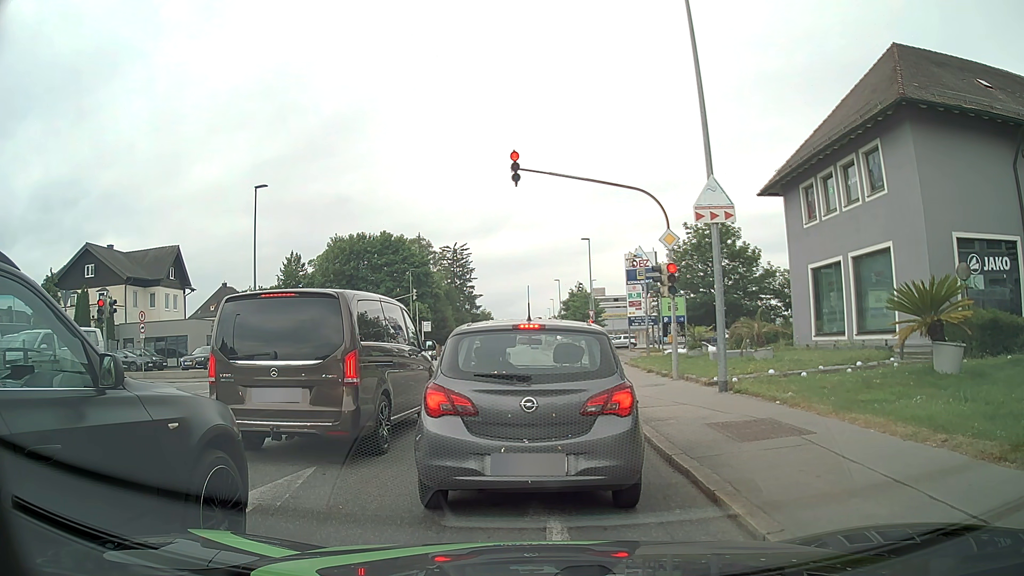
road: tertiary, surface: asphalt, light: Day
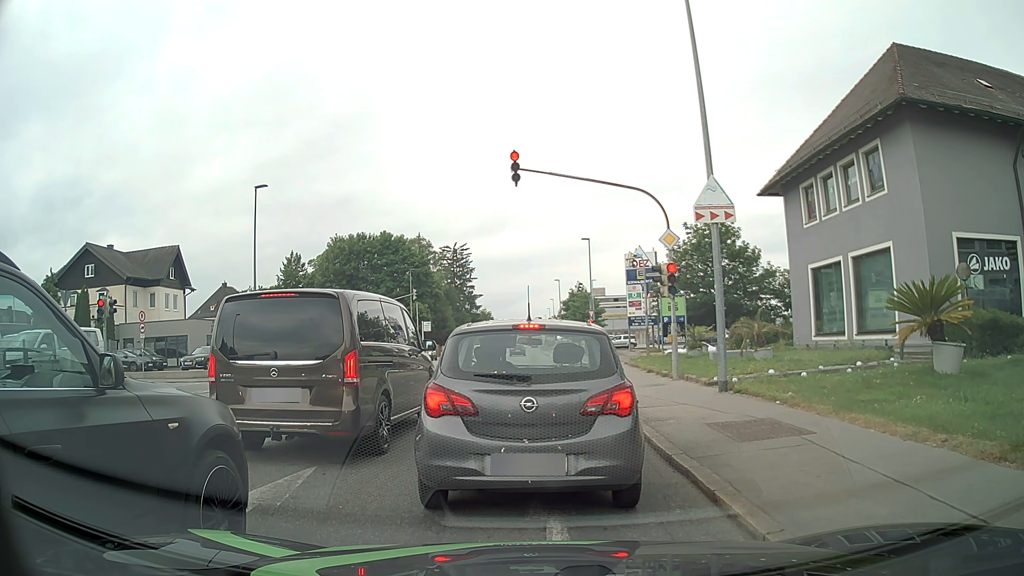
(0.0, 0.0) m; 0°
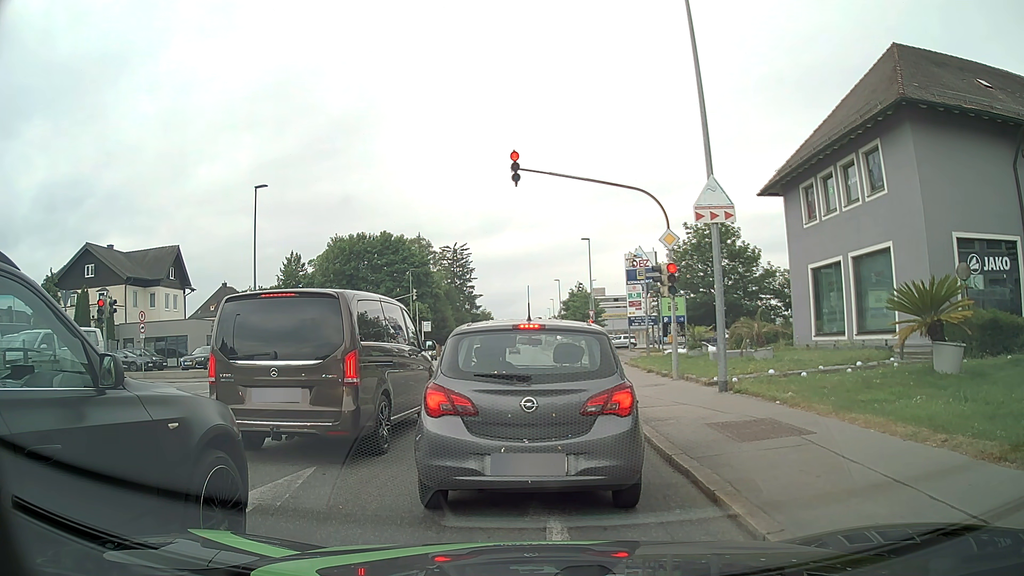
(0.0, 0.0) m; 0°
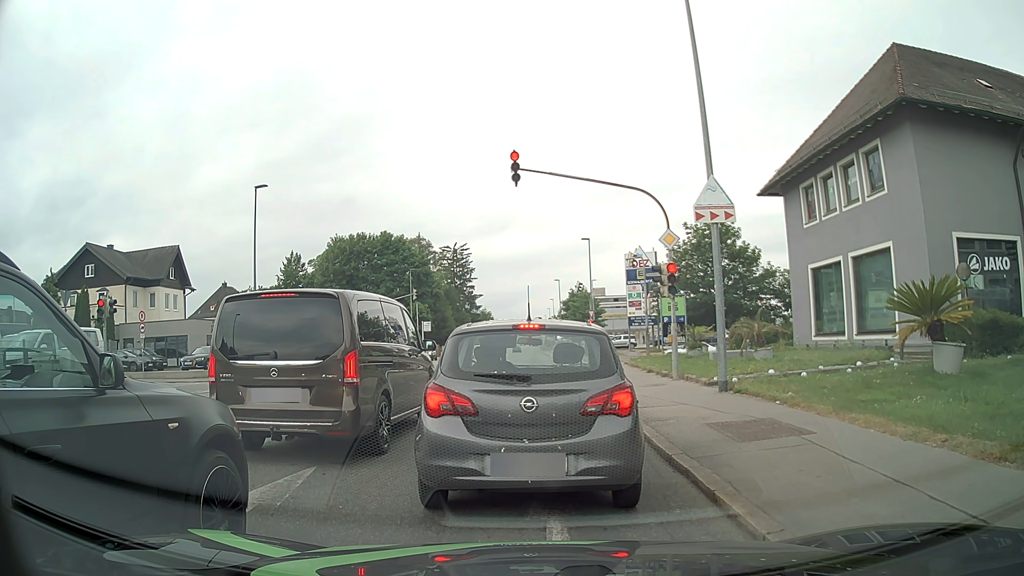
(0.0, 0.0) m; 0°
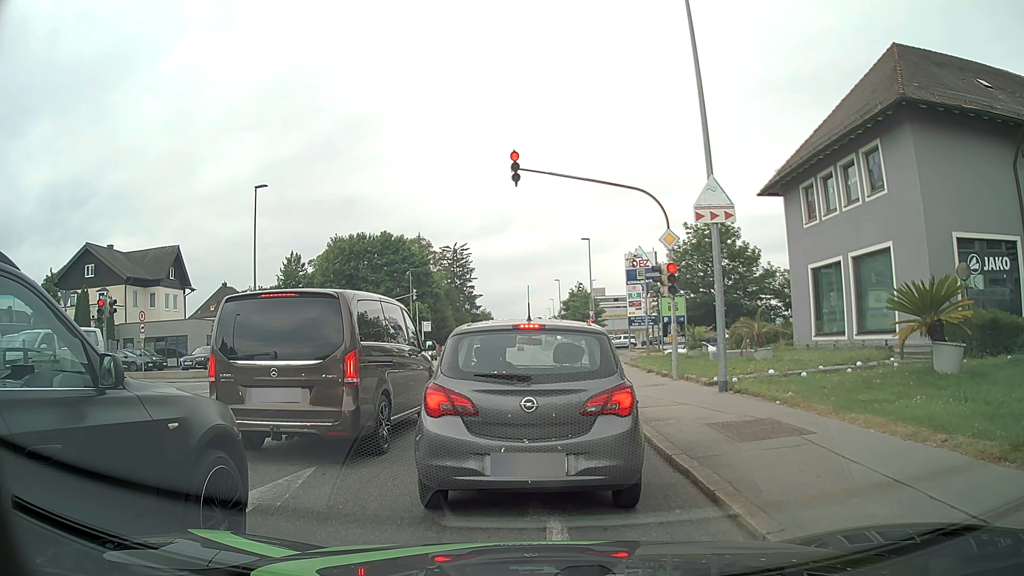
(0.0, 0.0) m; 0°
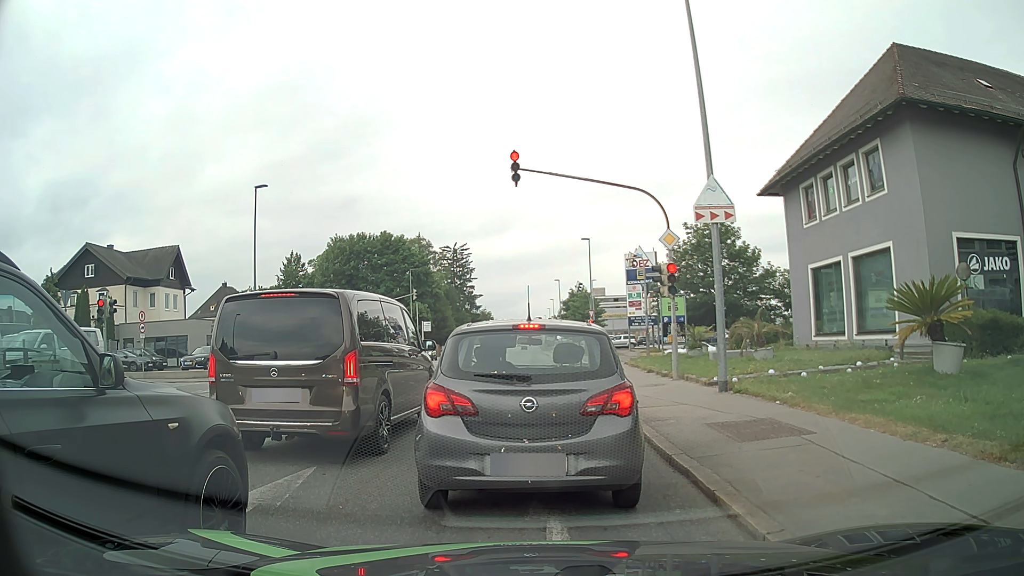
(0.0, 0.0) m; 0°
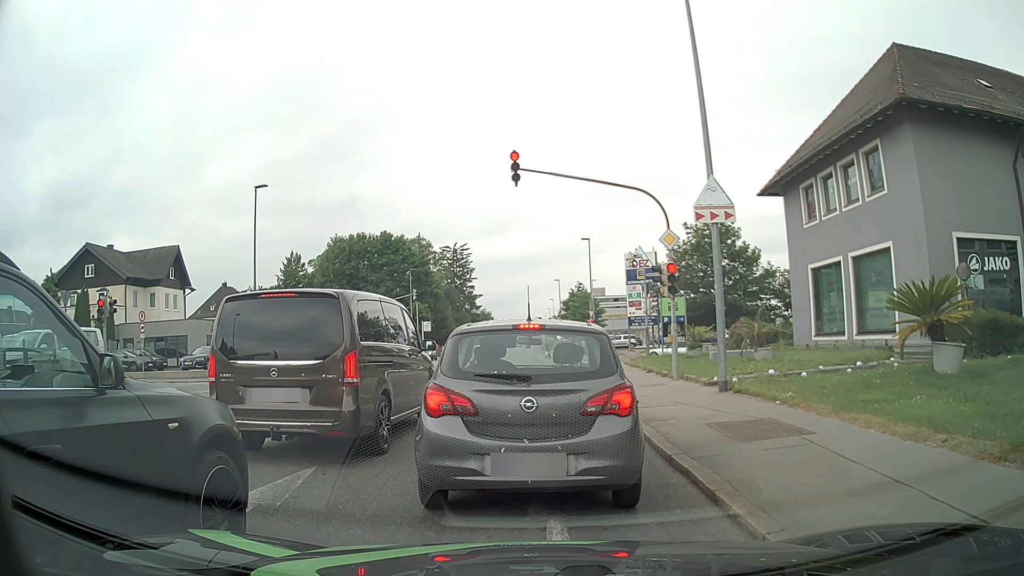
(0.0, 0.0) m; 0°
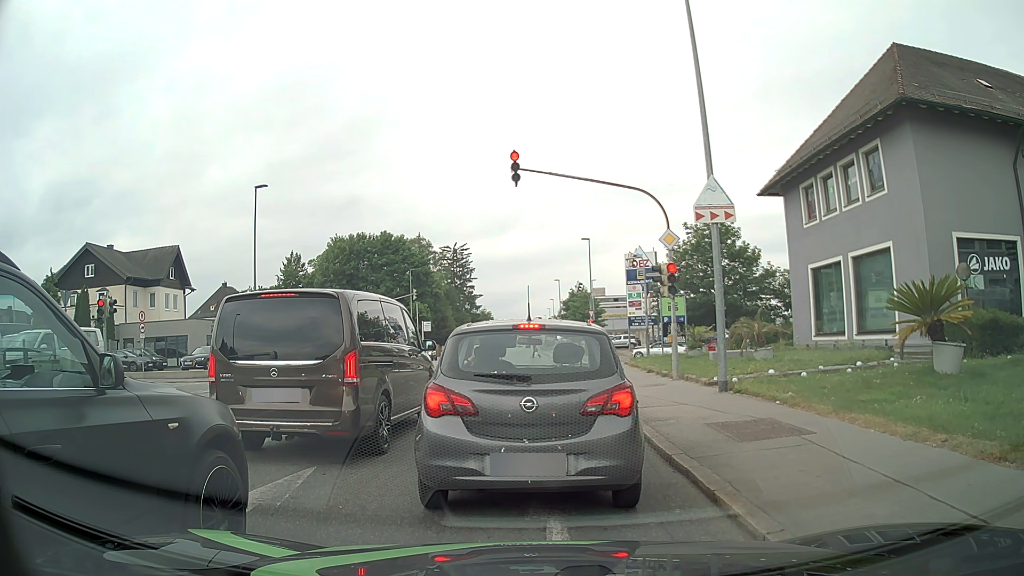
(0.0, 0.0) m; 0°
